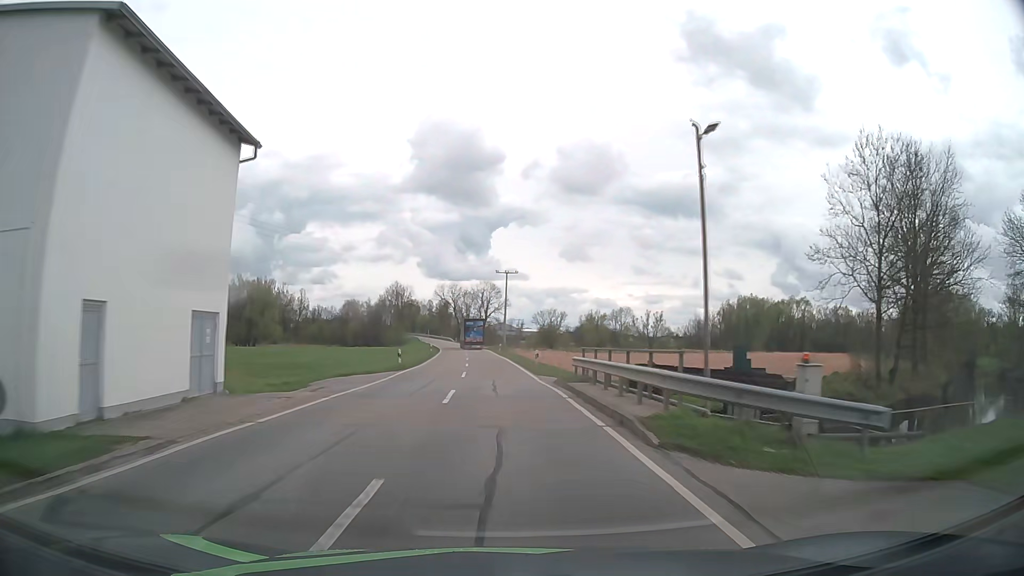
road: tertiary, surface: asphalt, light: Day
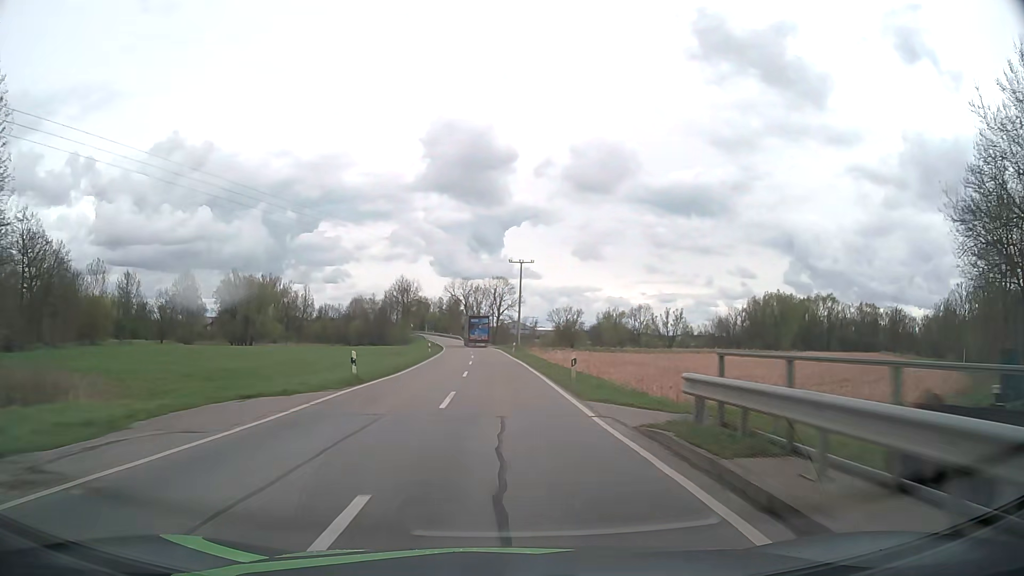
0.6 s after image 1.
(-0.1, +13.5) m; -1°
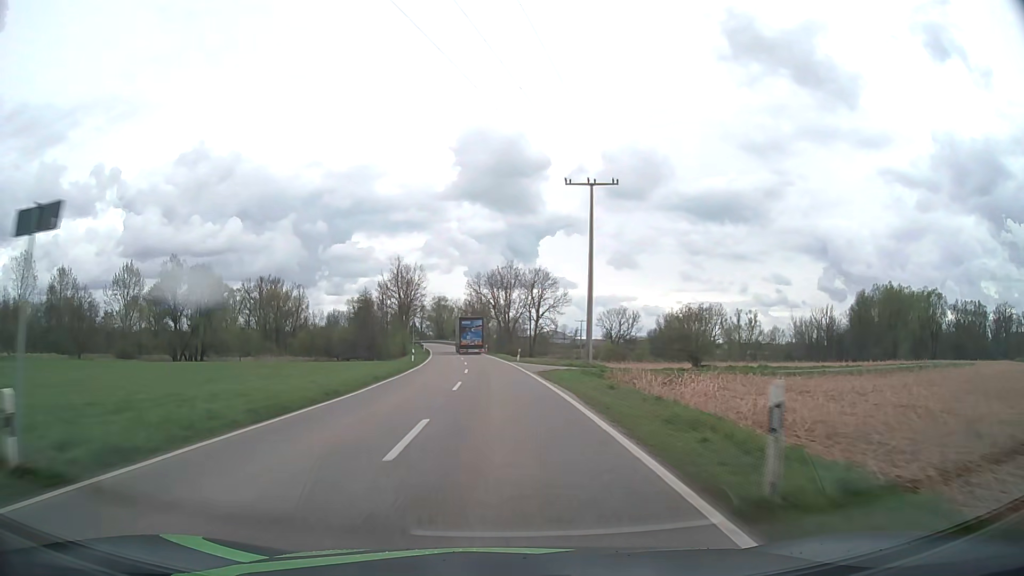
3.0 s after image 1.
(-1.2, +54.2) m; -3°
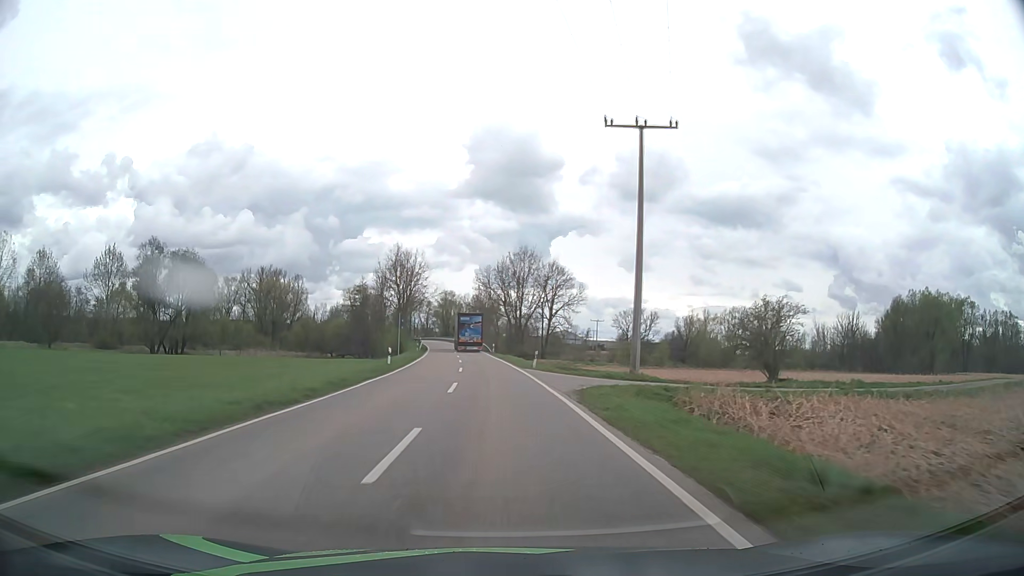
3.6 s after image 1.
(-0.1, +13.6) m; -1°
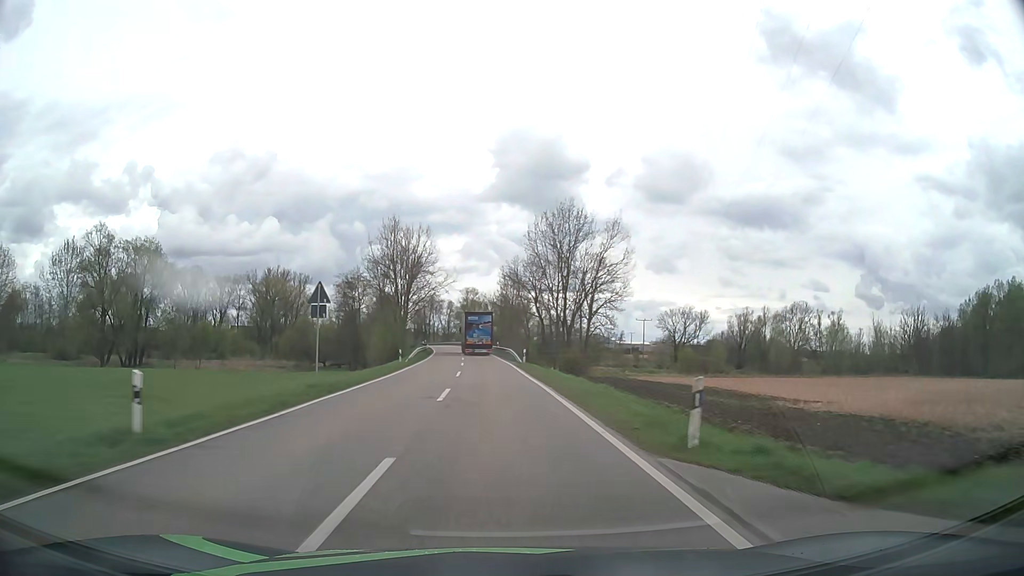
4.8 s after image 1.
(-0.5, +26.9) m; -2°
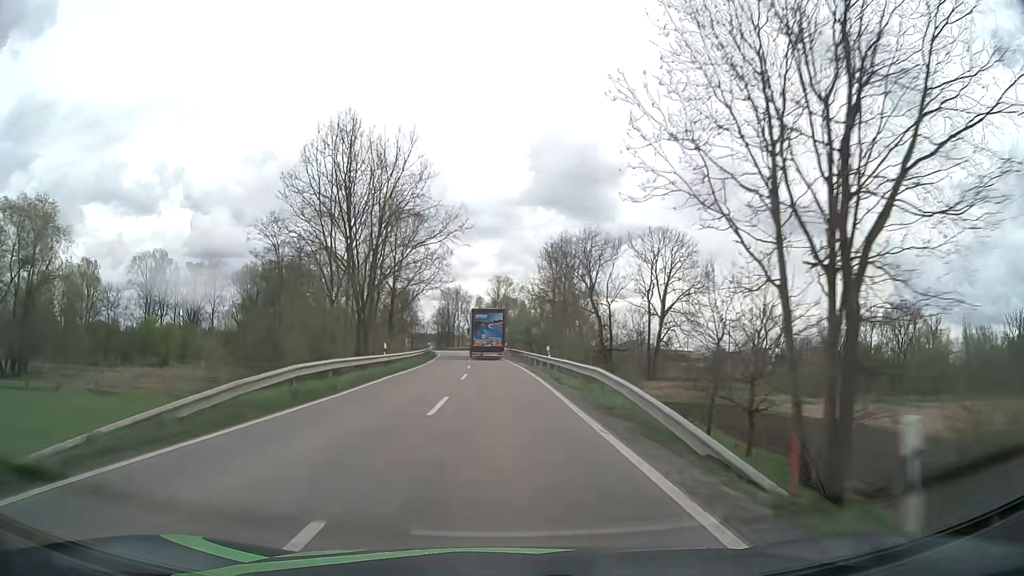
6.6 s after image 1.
(-1.0, +39.1) m; -3°
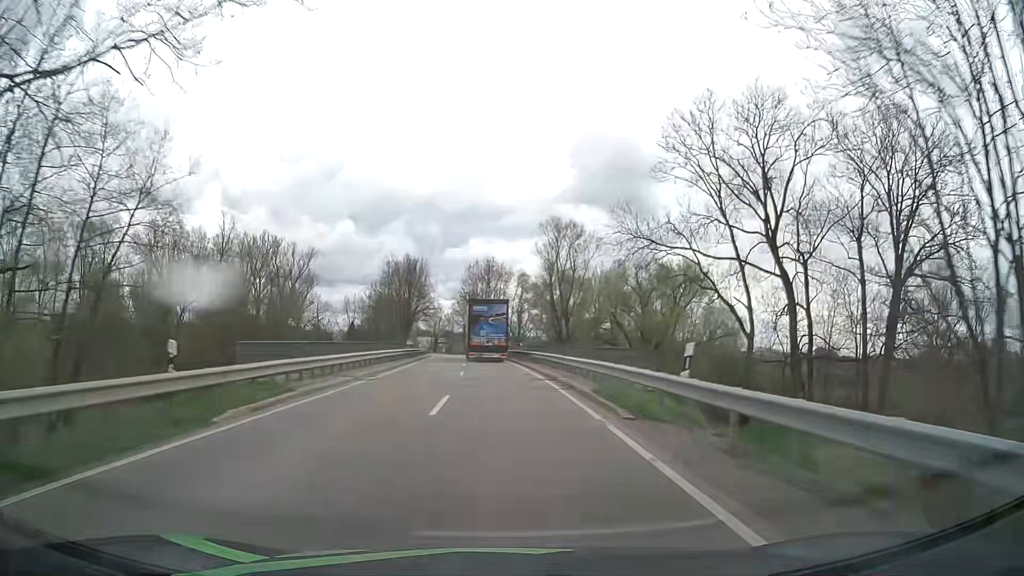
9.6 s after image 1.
(-2.1, +61.0) m; -4°
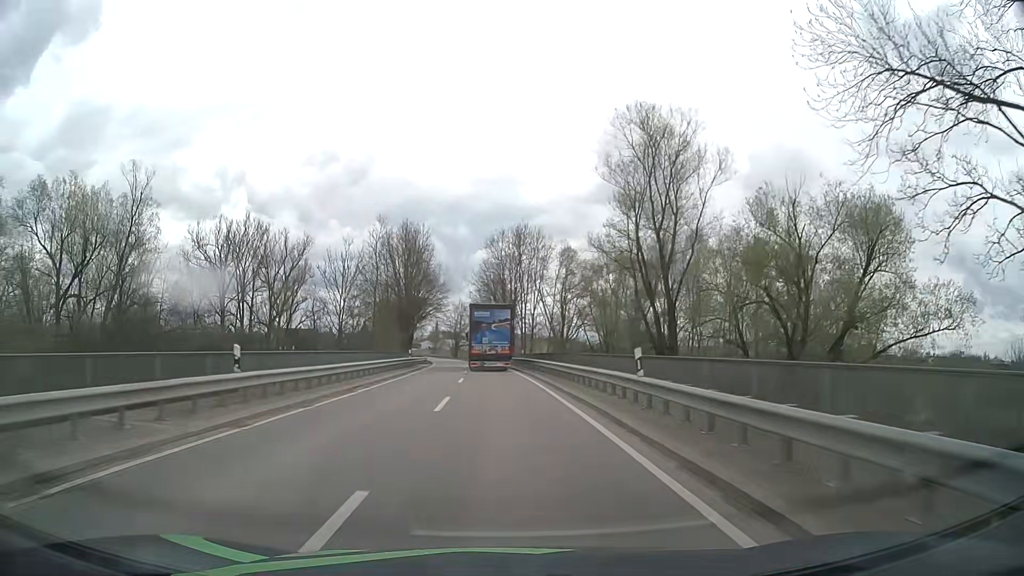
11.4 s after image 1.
(-0.8, +34.0) m; -3°
(0, +10) (0, +20) (-1, +30) (-1, +40) (-2, +50) (-3, +60) (-3, +70) (-4, +80) (-5, +90) (-7, +100) m
